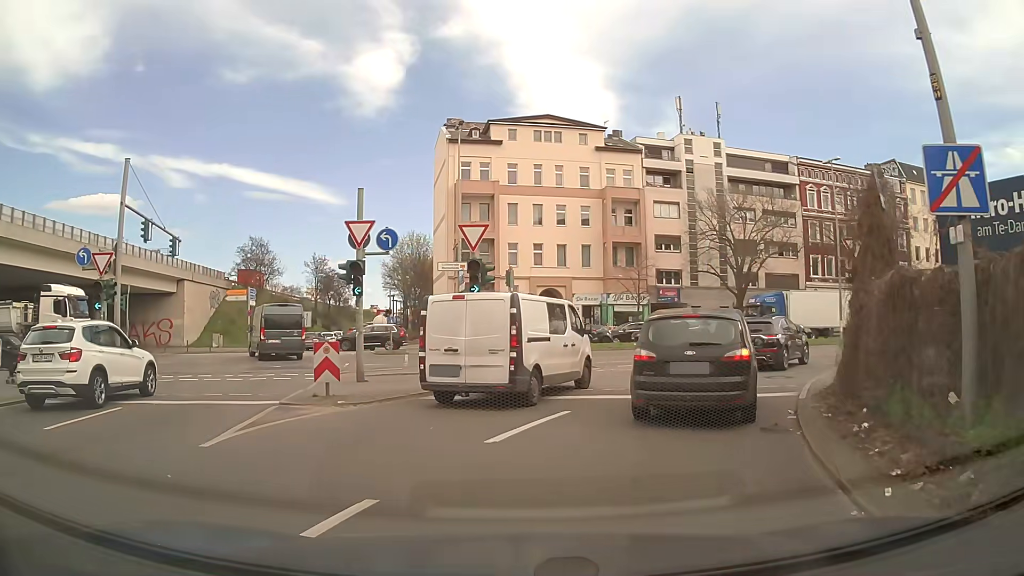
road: motorway_link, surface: asphalt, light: Day
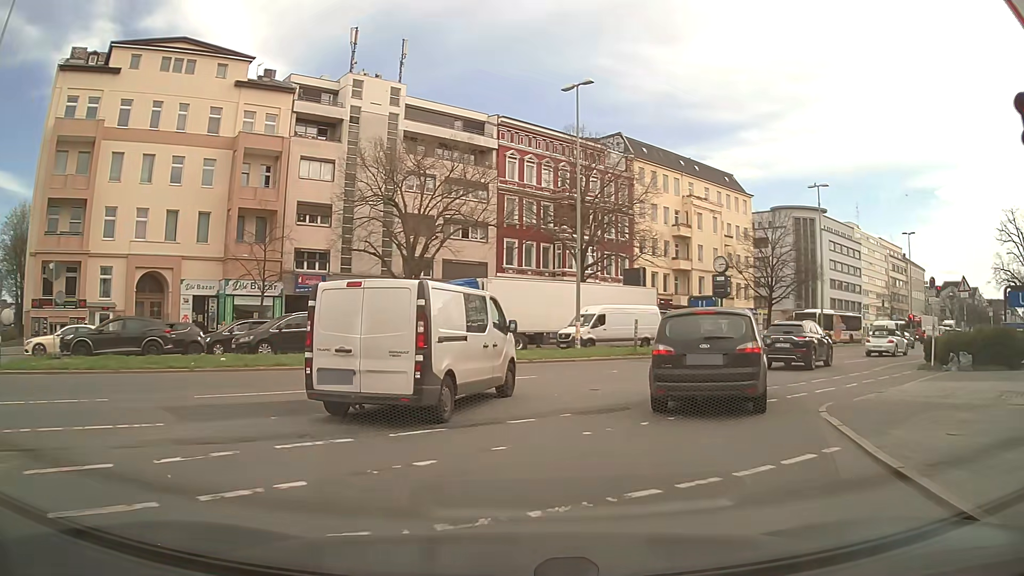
(+3.7, +17.6) m; +27°
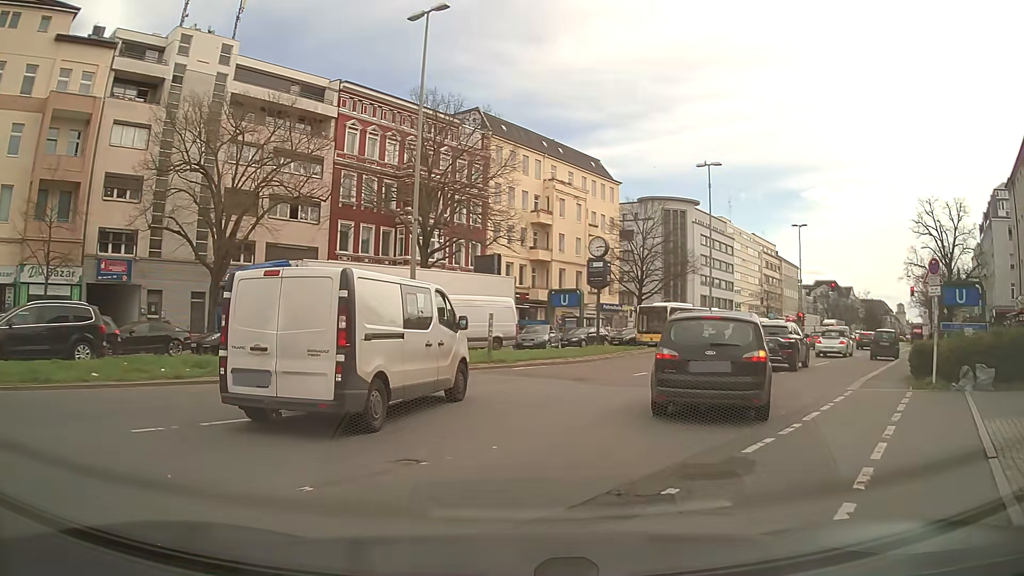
(+0.9, +7.9) m; +13°
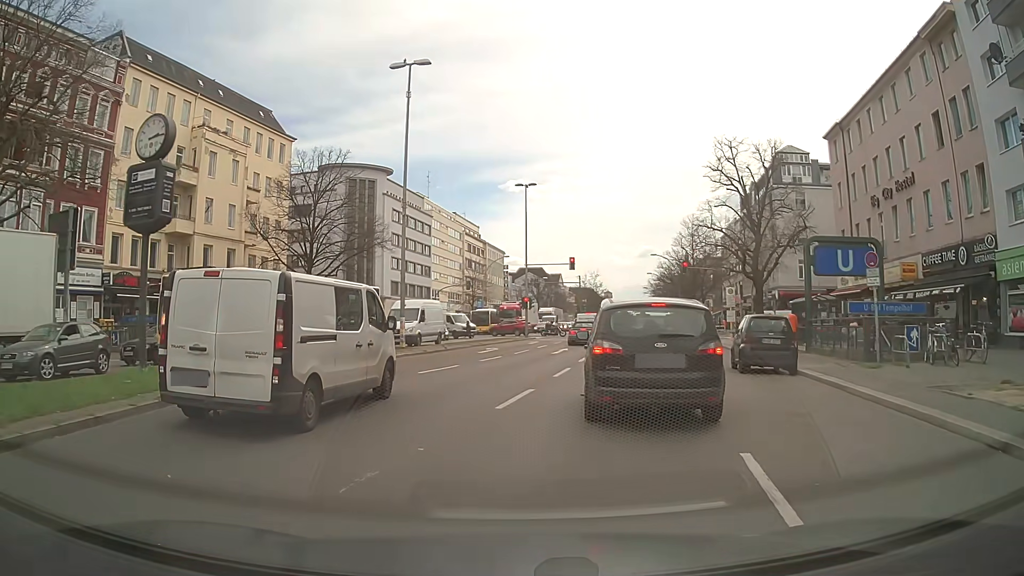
(+4.3, +17.5) m; +26°
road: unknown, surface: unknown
(+1, +10) (+3, +20) (+5, +30) (+7, +39) (+9, +49) (+11, +59) (+13, +69) (+14, +79) (+16, +88) (+18, +98) m
